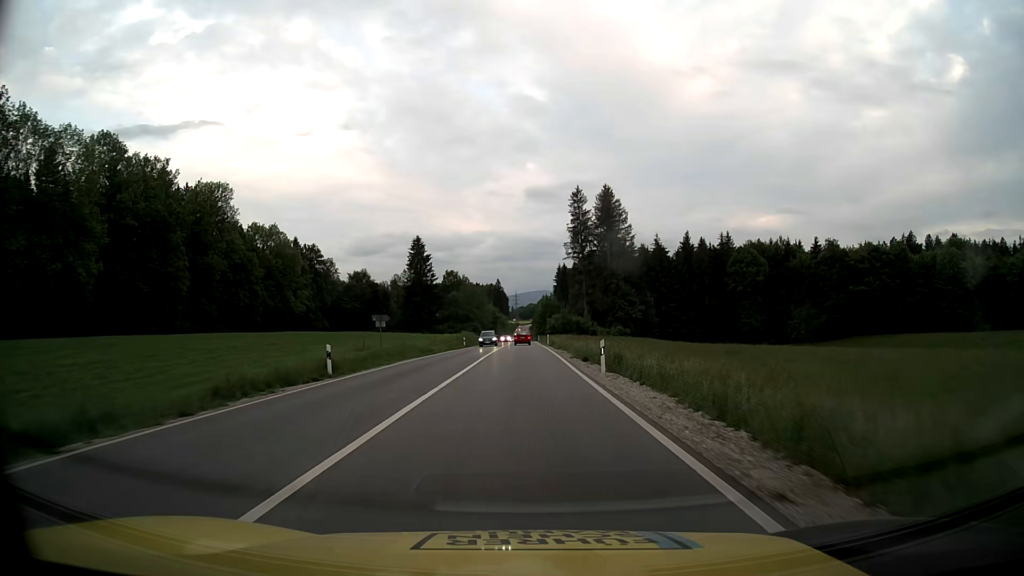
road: primary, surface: asphalt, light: Day
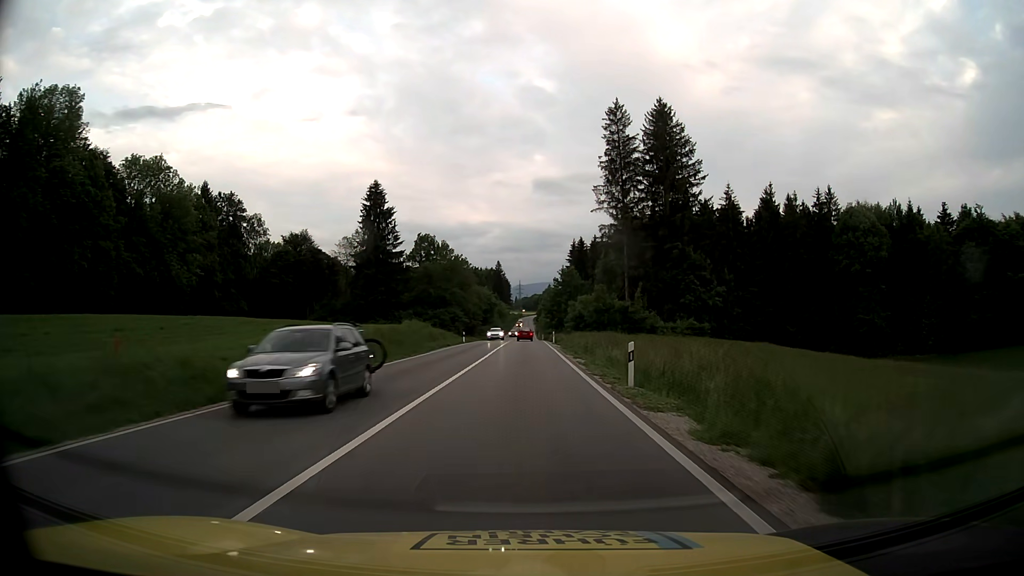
(-0.3, +55.7) m; 0°
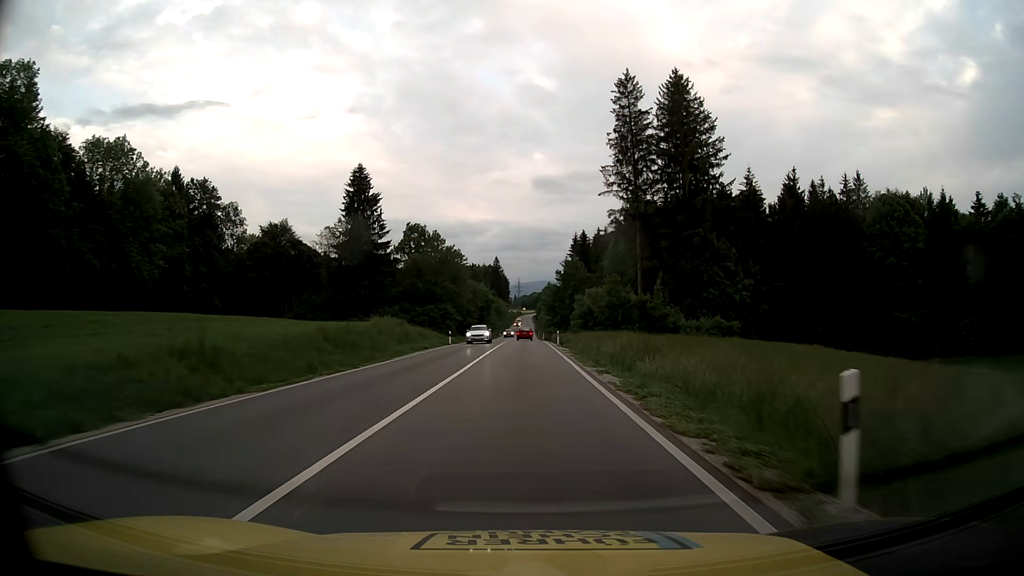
(0.0, +11.2) m; 0°
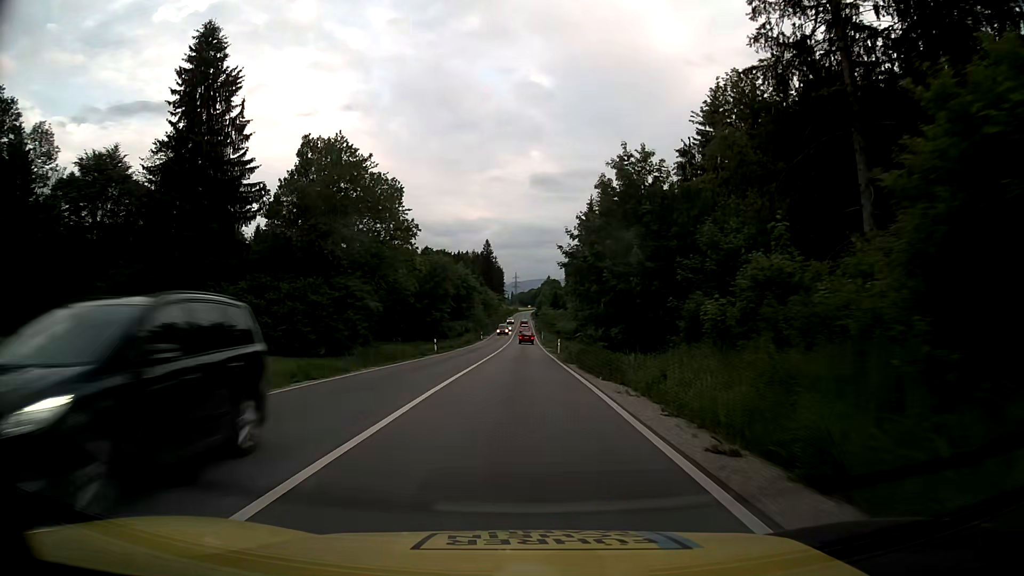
(+0.1, +55.9) m; 0°
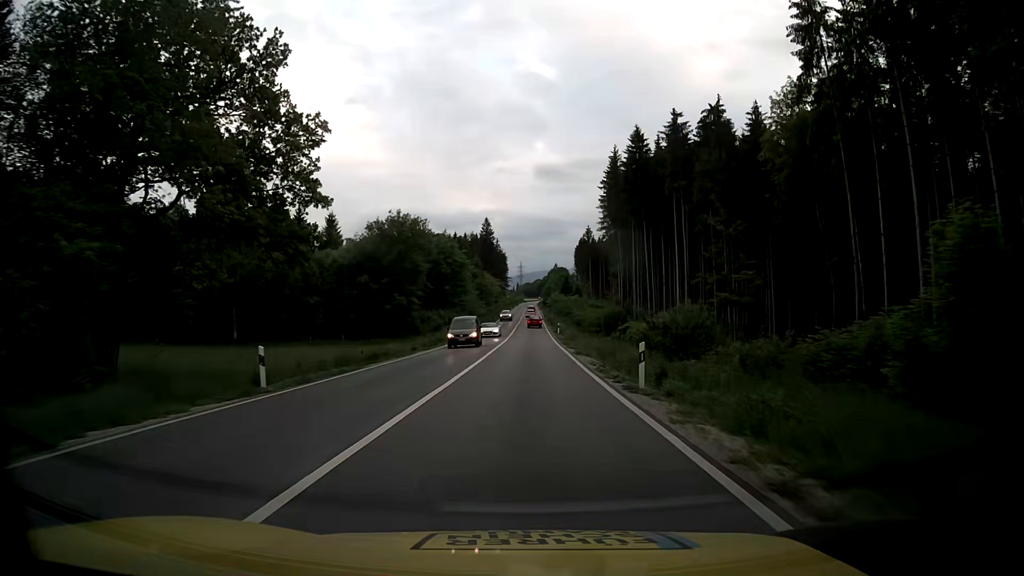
(-0.1, +33.6) m; -1°
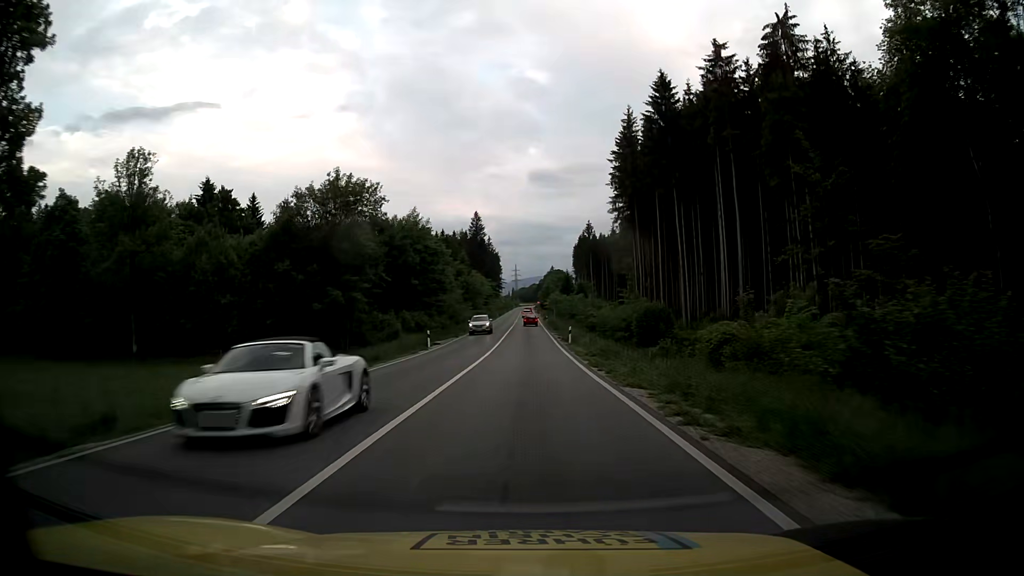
(+0.2, +22.9) m; +1°
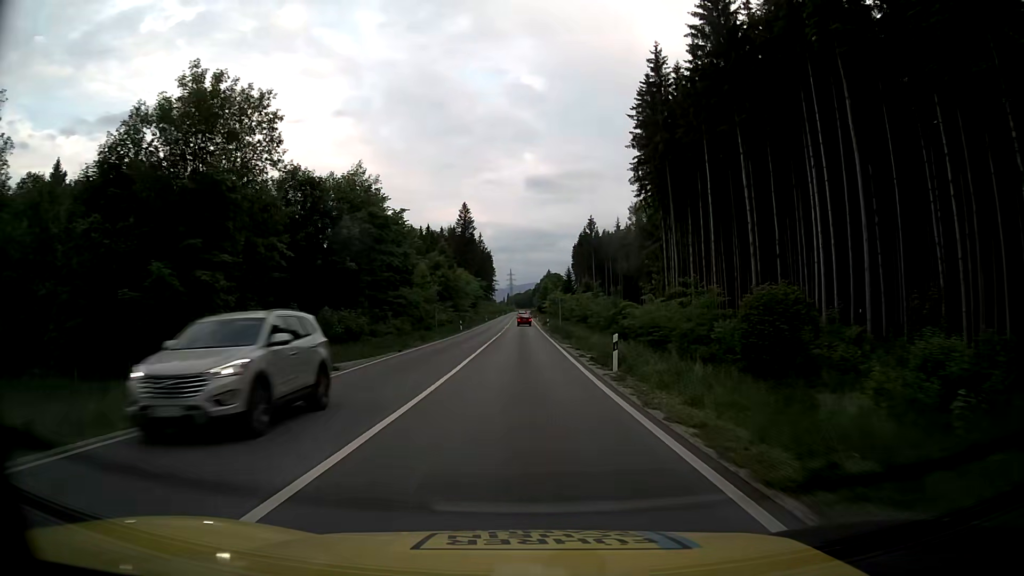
(0.0, +23.9) m; 0°
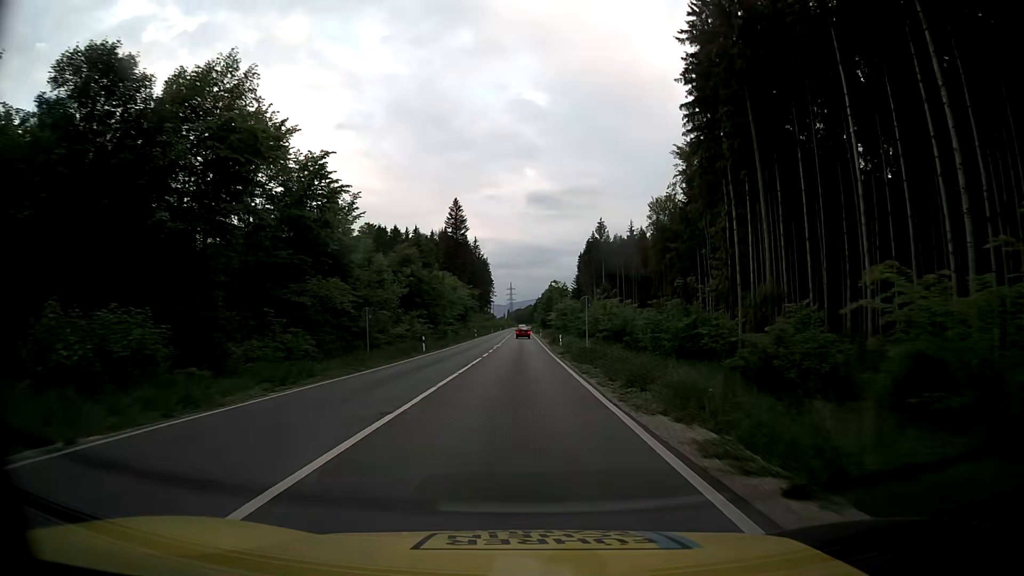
(+0.1, +25.3) m; 0°
(0, +10) (0, +20) (0, +30) (0, +40) (0, +50) (0, +60) (0, +70) (0, +80) (0, +90) (-1, +100) m
